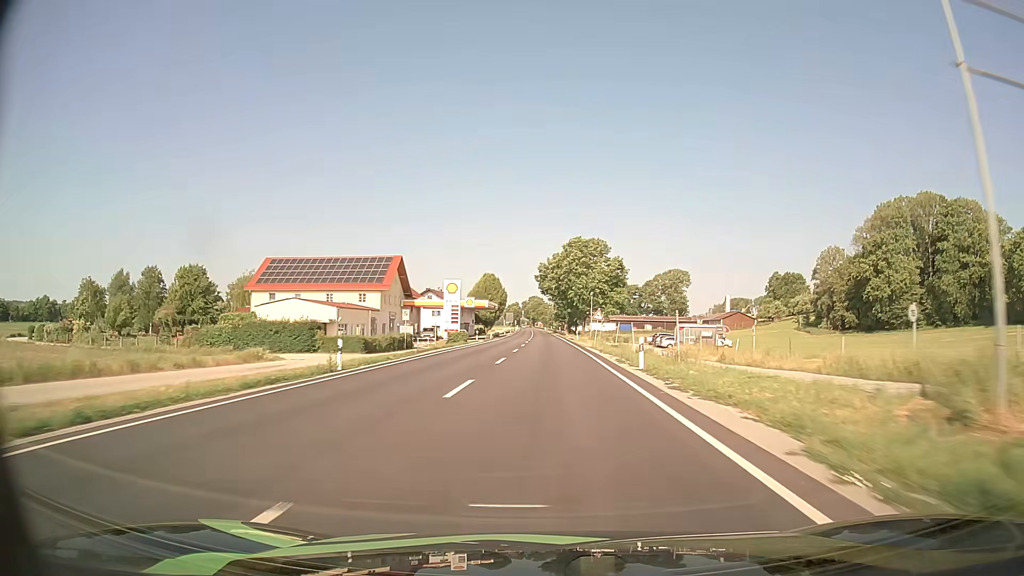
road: primary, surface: asphalt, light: Day
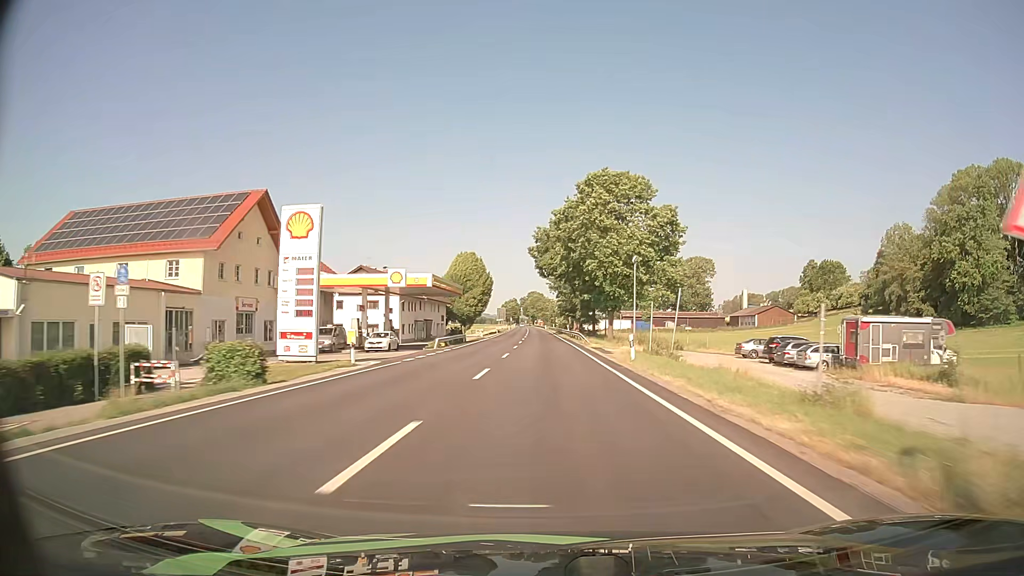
(0.0, +43.7) m; 0°
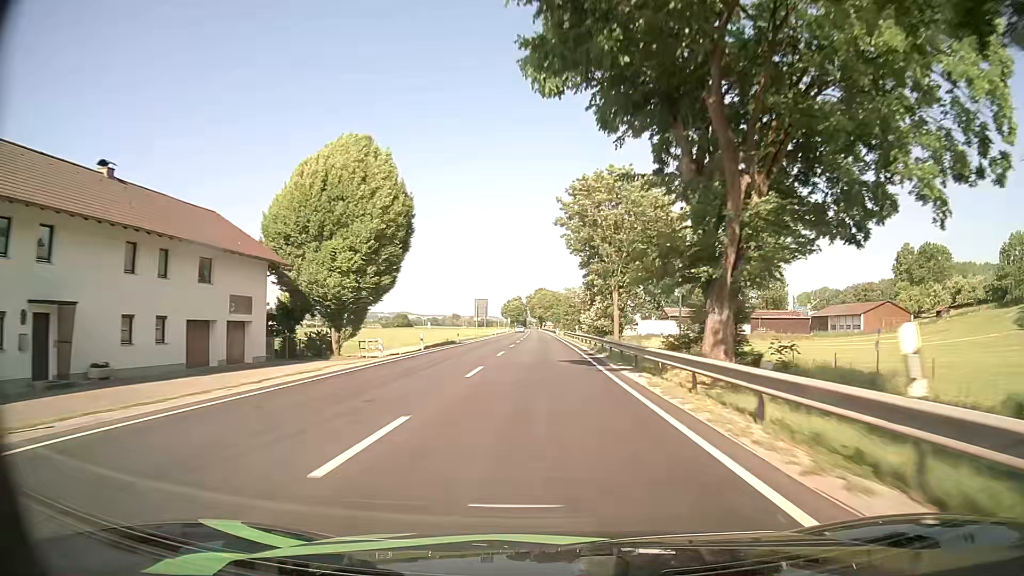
(-0.5, +72.1) m; -1°
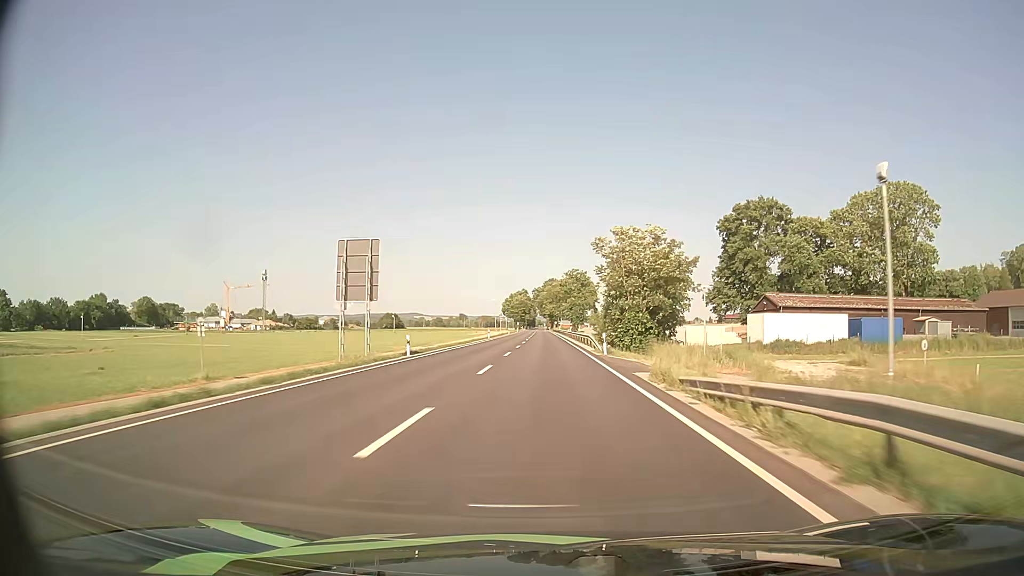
(-1.0, +71.7) m; -1°
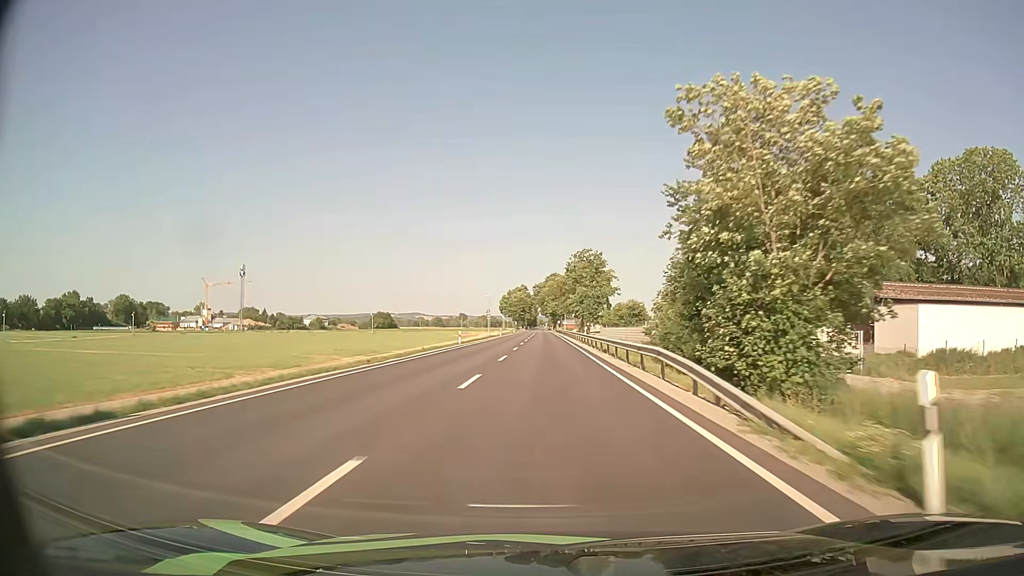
(0.0, +28.5) m; 0°
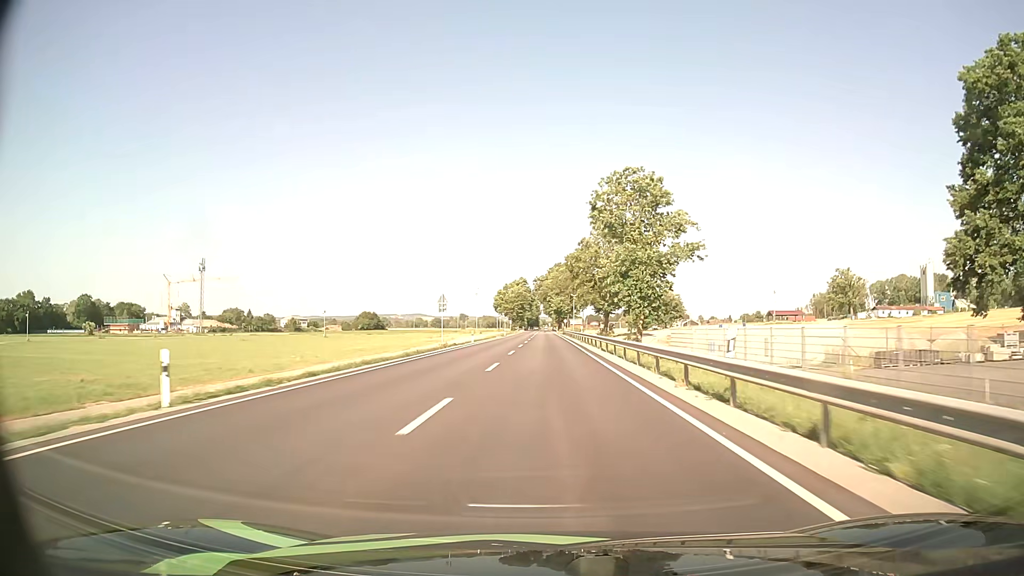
(-0.2, +42.6) m; 0°
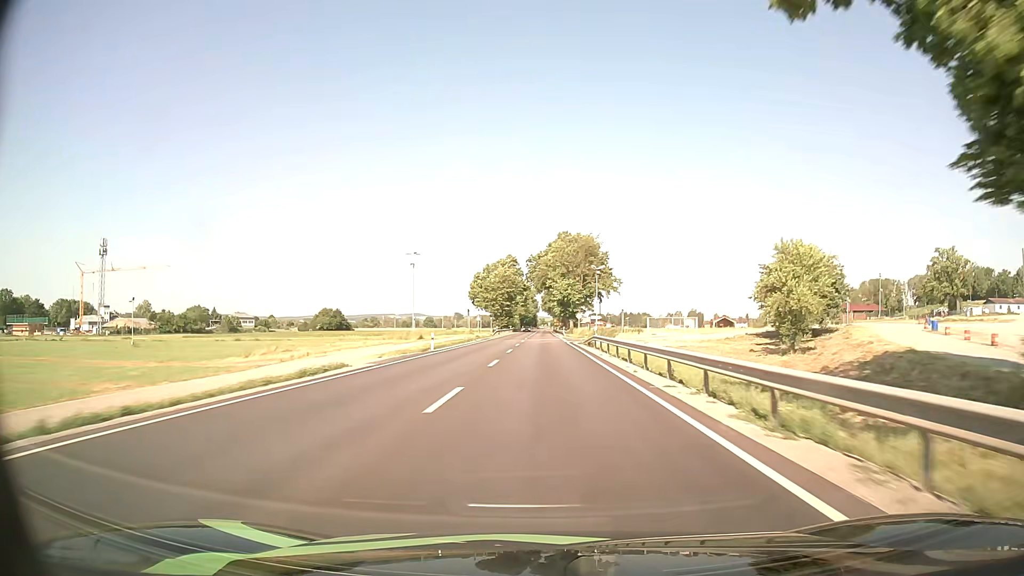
(-0.1, +70.6) m; 0°
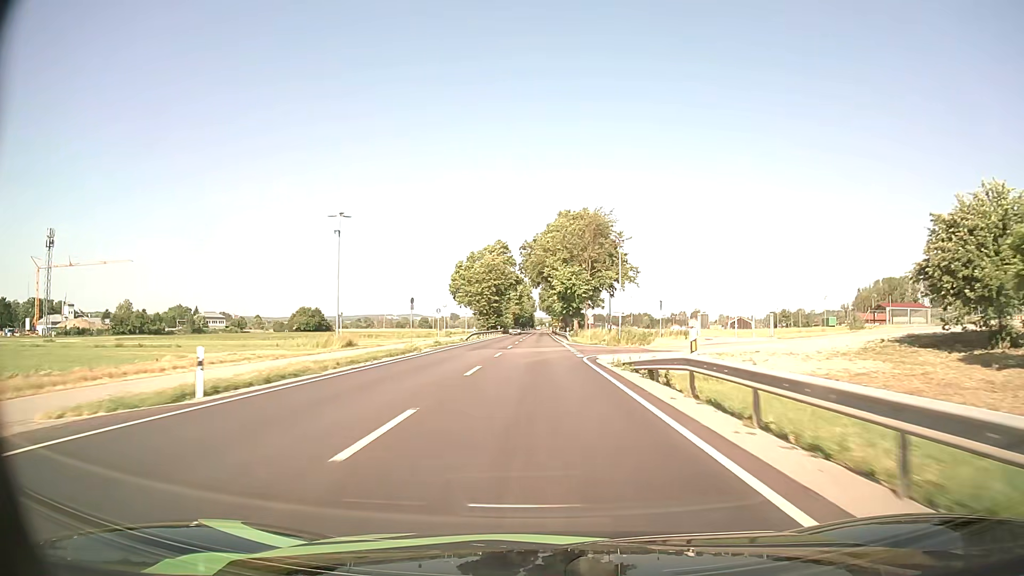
(0.0, +28.1) m; 0°
(0, +10) (0, +20) (0, +30) (0, +40) (0, +50) (-1, +60) (-1, +70) (-1, +80) (-1, +90) (-1, +100) m
